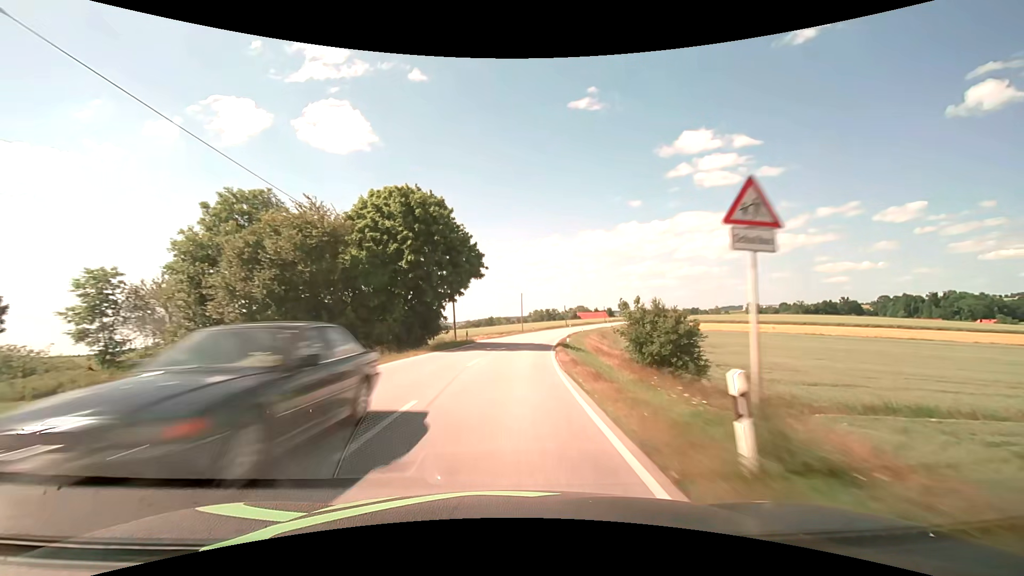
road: secondary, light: Day
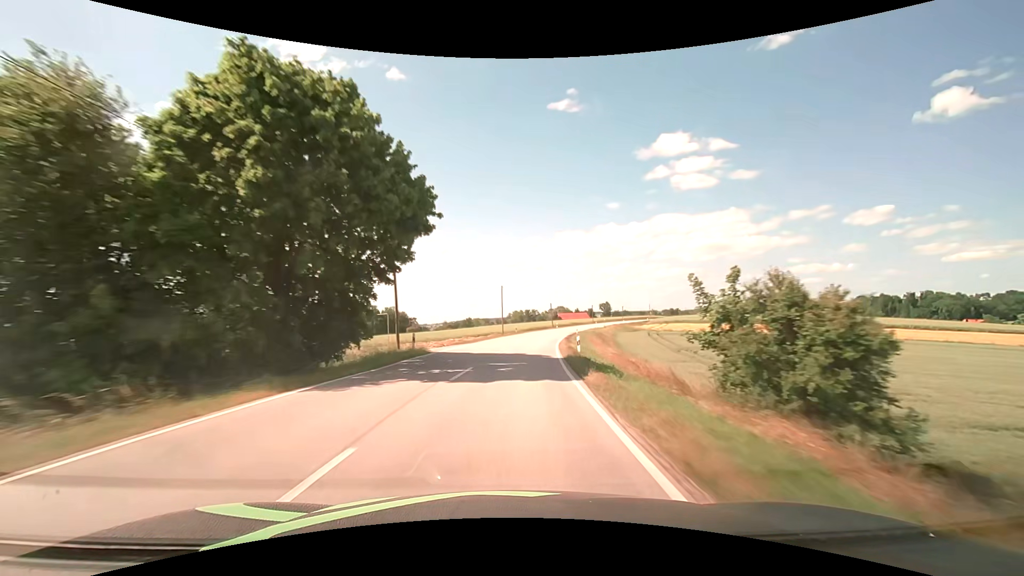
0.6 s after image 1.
(+0.3, +15.8) m; +2°
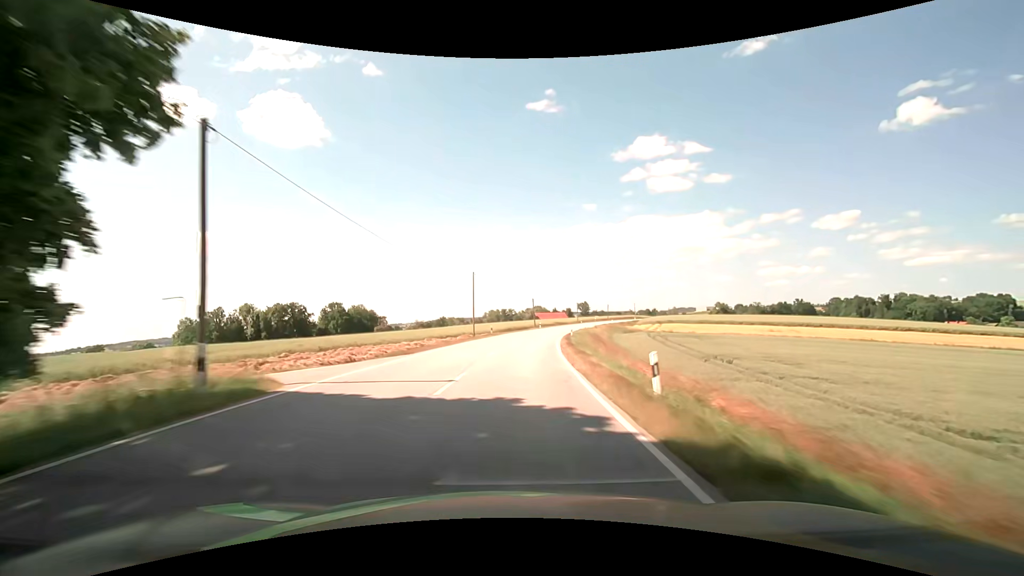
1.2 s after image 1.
(+0.4, +15.8) m; +3°
(0, +10) (+1, +20) (+1, +30) (+2, +40) (+4, +50) (+5, +60) (+7, +70) (+9, +79) (+12, +89) (+15, +99) m
